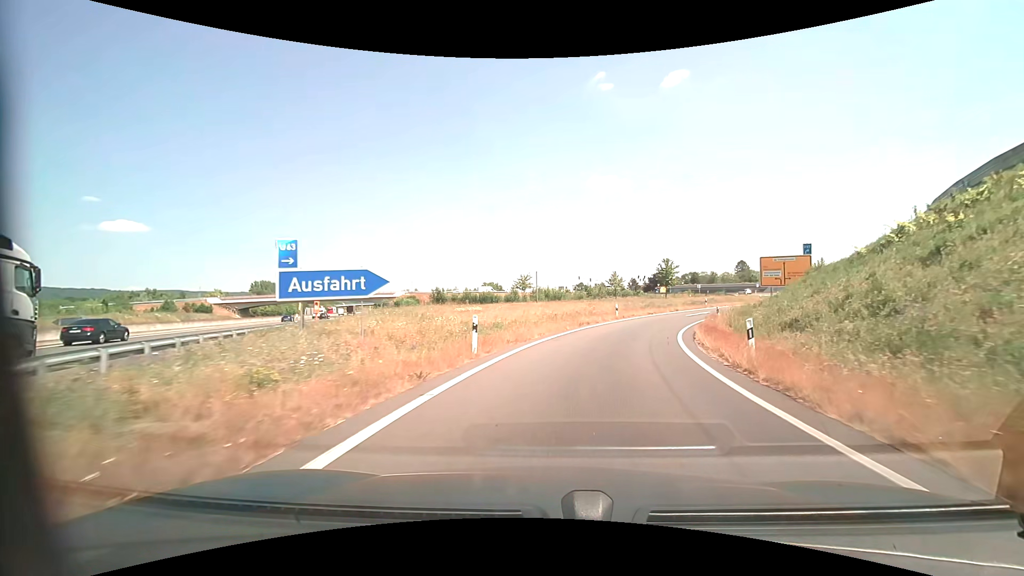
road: motorway_link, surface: asphalt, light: Day
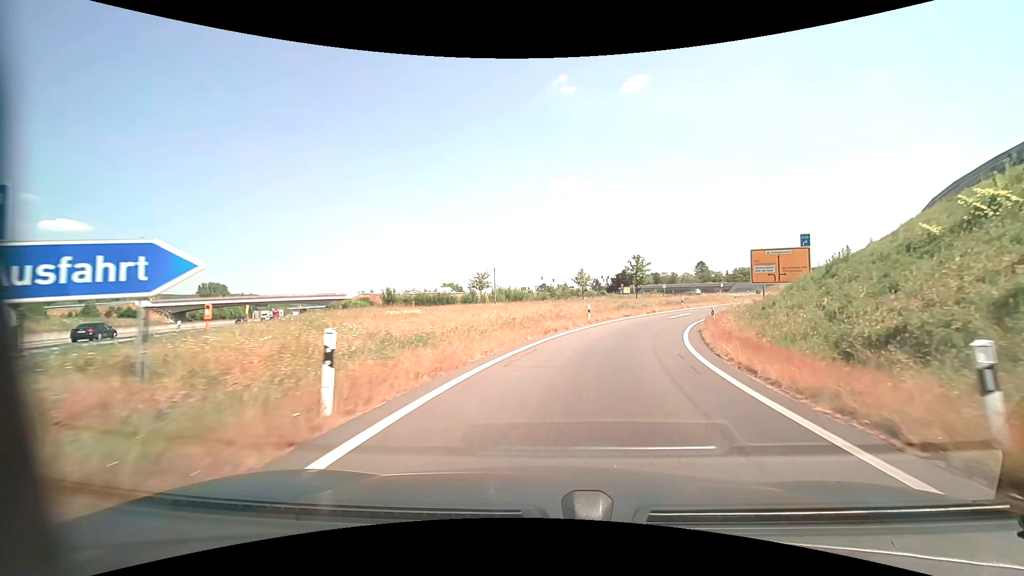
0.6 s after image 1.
(+0.3, +7.2) m; +4°
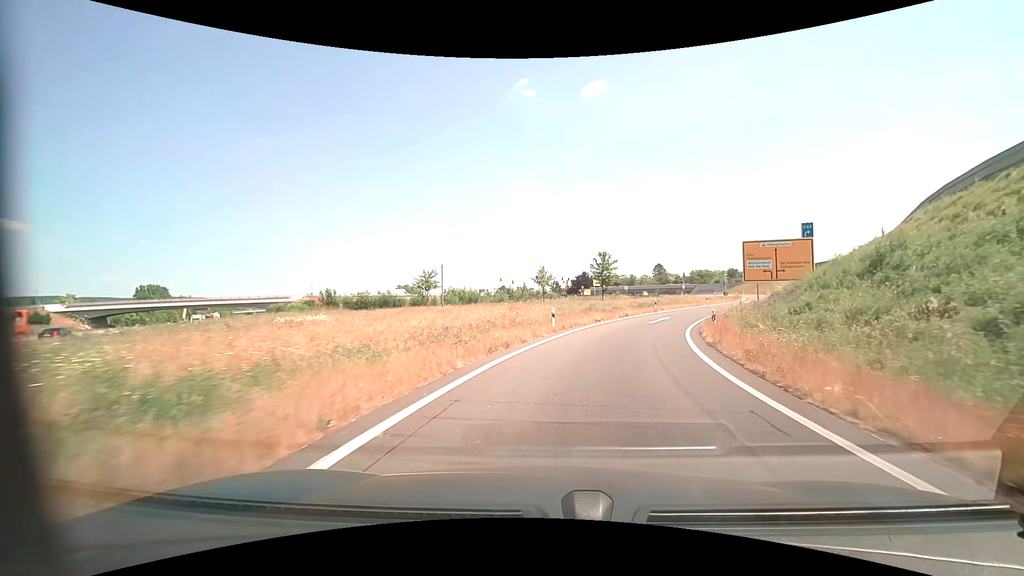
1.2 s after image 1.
(+0.3, +7.1) m; +5°
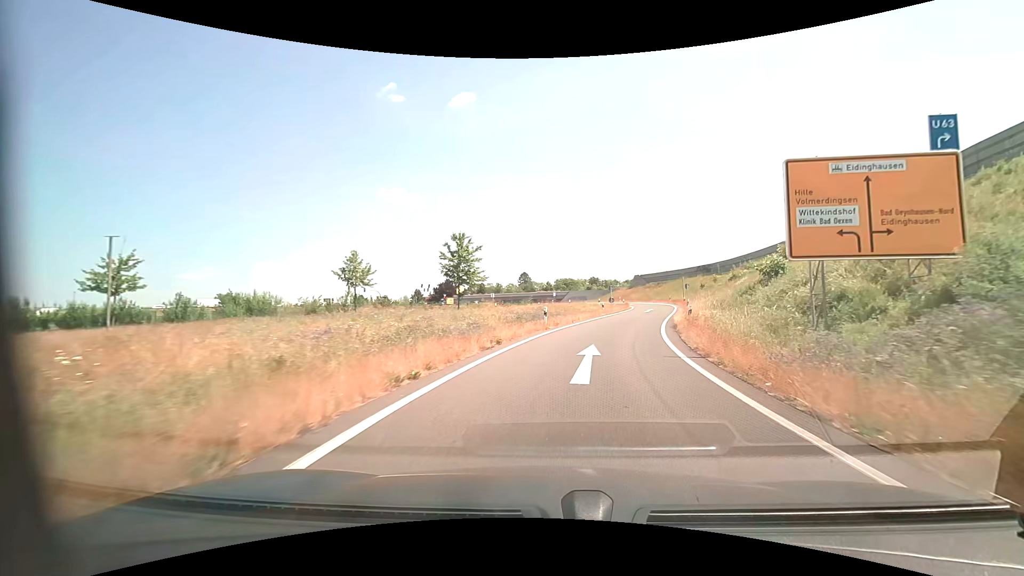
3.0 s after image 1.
(+2.7, +21.0) m; +15°
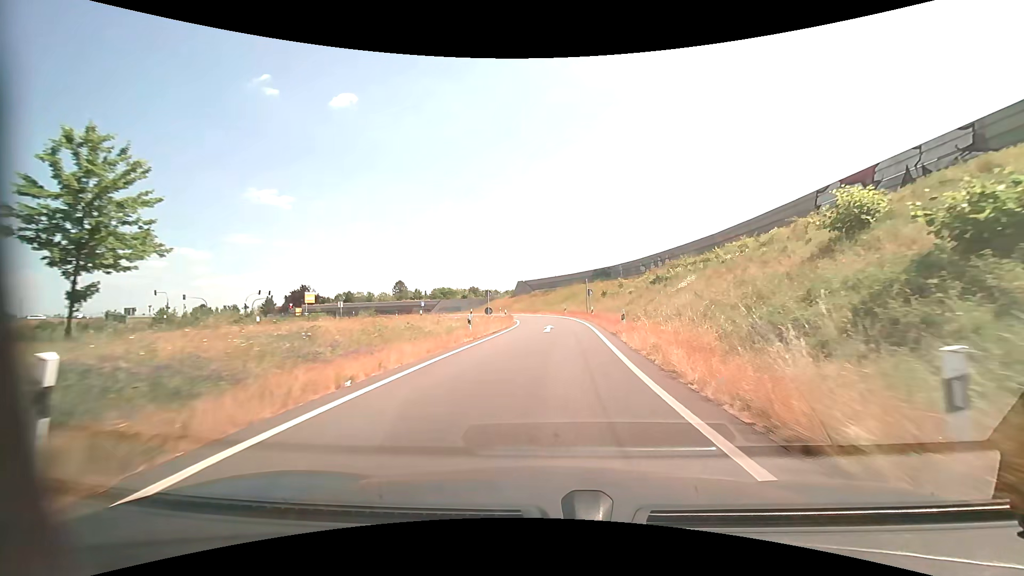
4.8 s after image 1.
(+2.7, +21.1) m; +13°
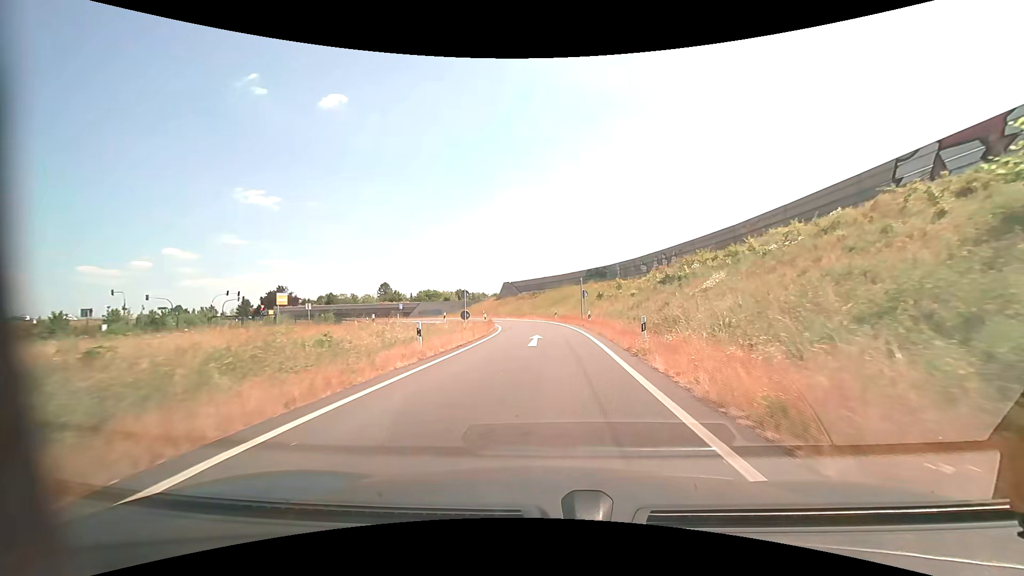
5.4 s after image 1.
(+0.1, +7.2) m; +1°
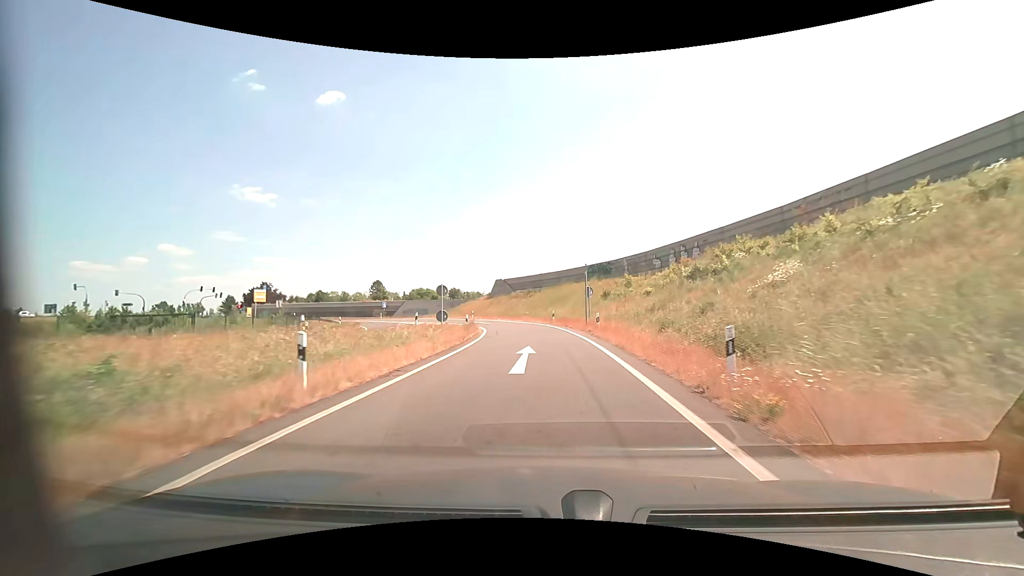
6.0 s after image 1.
(0.0, +7.4) m; 0°
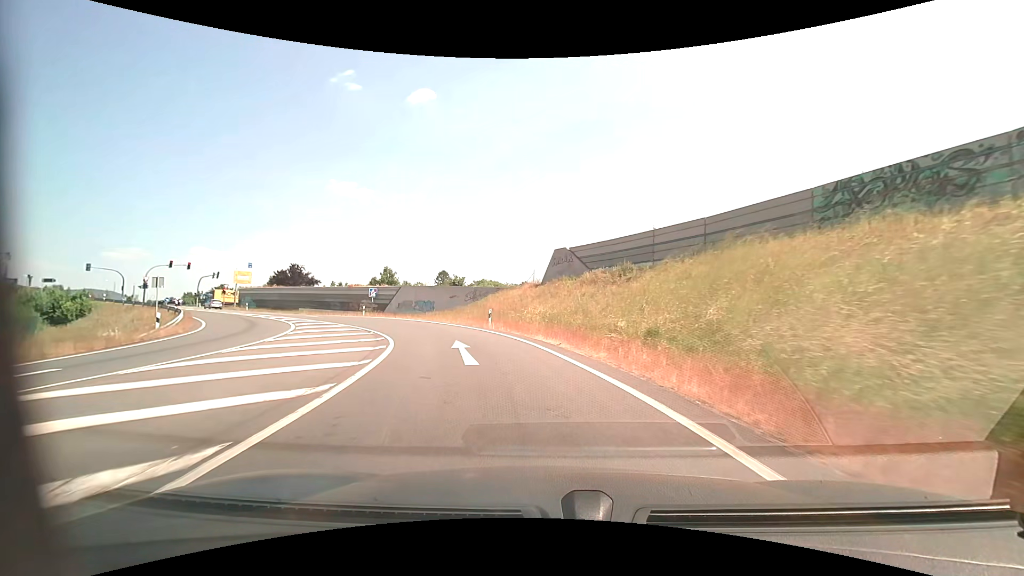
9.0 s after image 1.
(-1.5, +36.4) m; -9°
(-1, +10) (-3, +20) (-6, +29) (-11, +38) (-19, +45) (-27, +50) (-35, +56) (-43, +62) (-50, +69) (-58, +75) m
